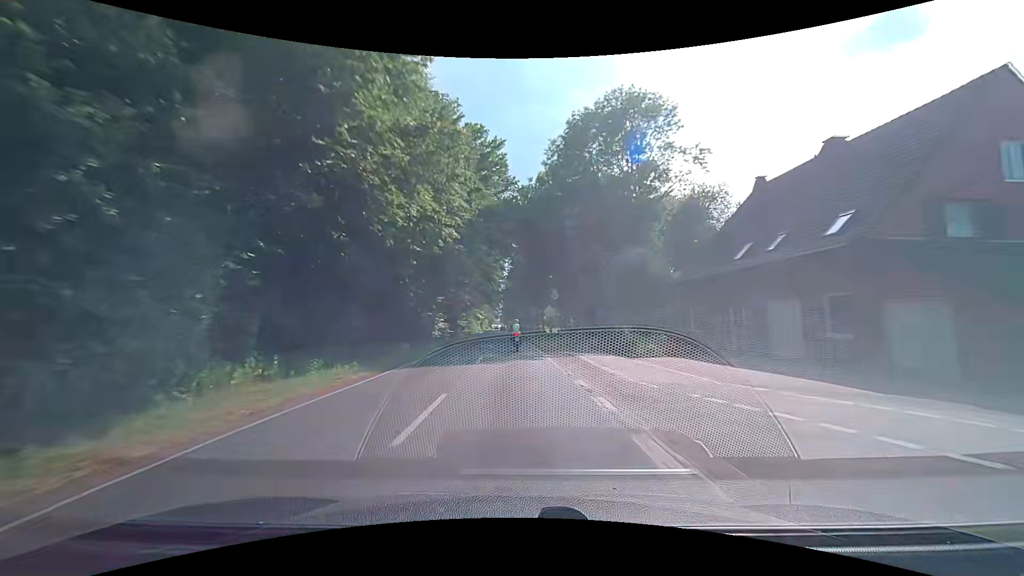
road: secondary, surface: asphalt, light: Day
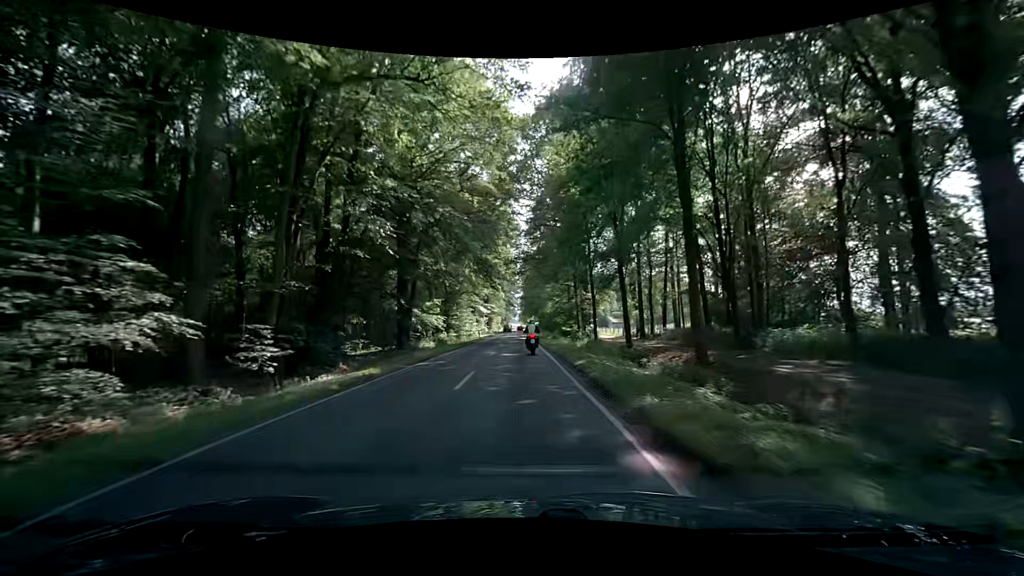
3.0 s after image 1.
(-2.7, +54.4) m; -4°
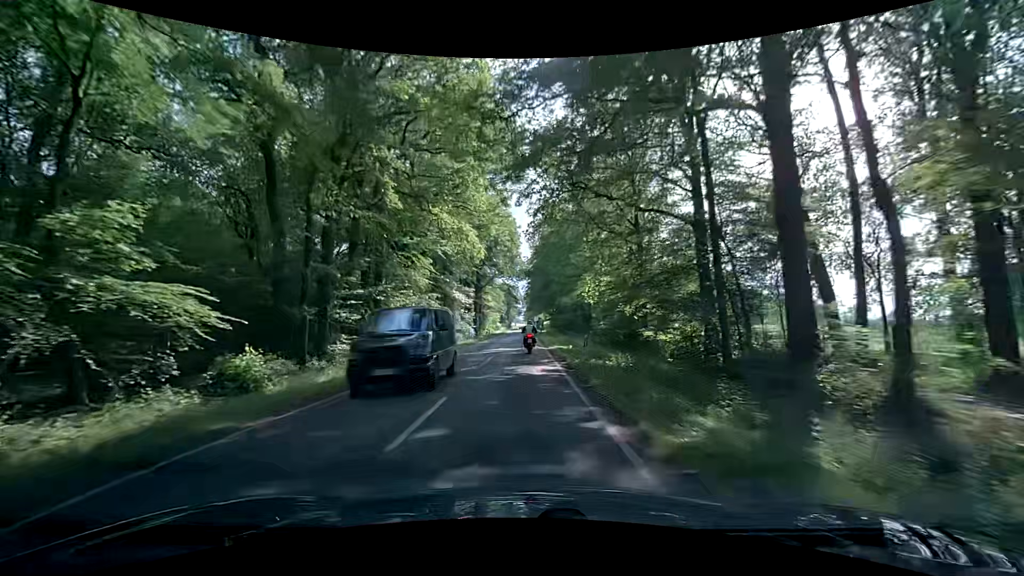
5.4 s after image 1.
(+0.1, +41.1) m; -1°
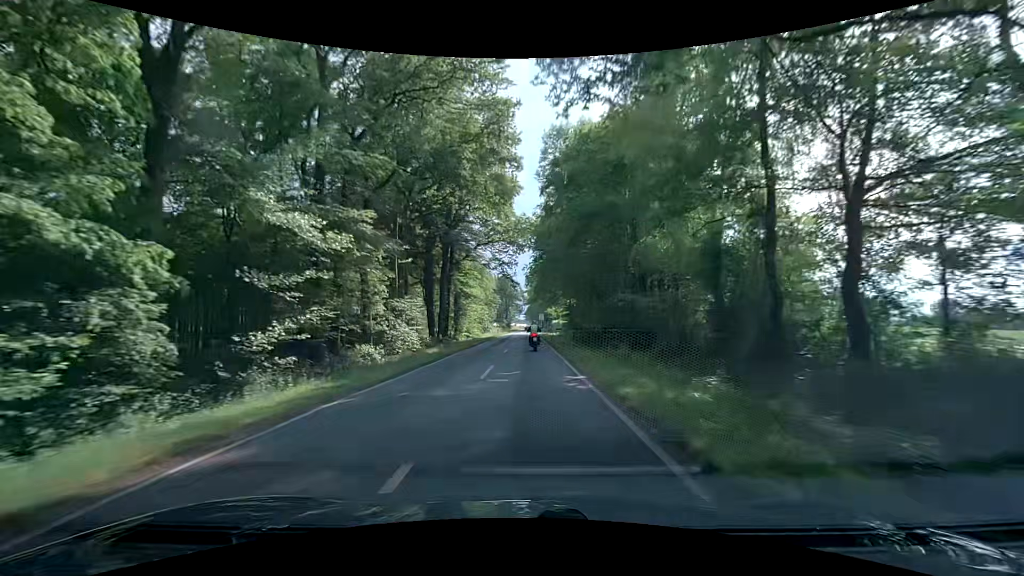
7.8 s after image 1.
(+0.5, +40.4) m; 0°
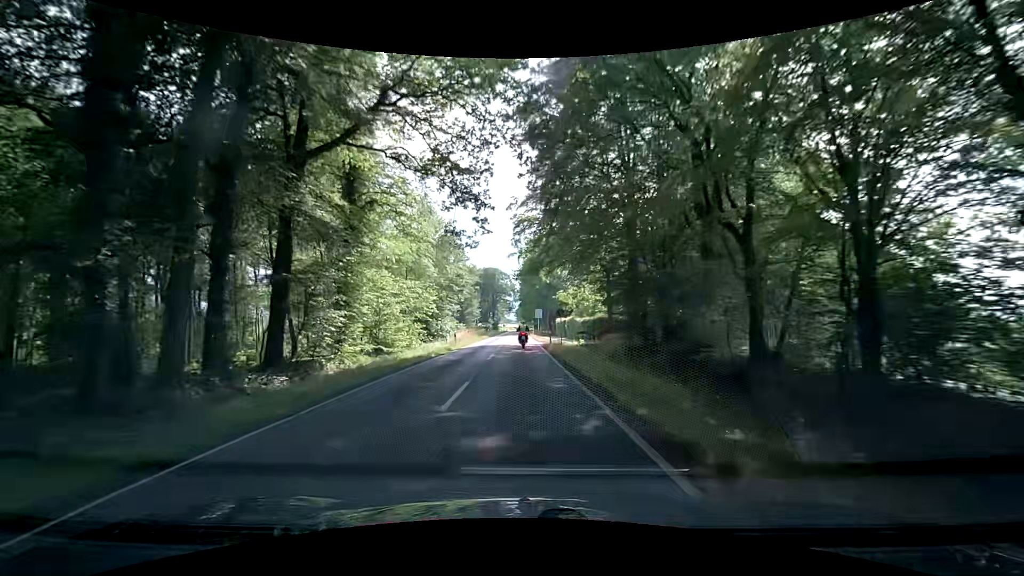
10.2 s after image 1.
(+0.4, +40.7) m; +1°
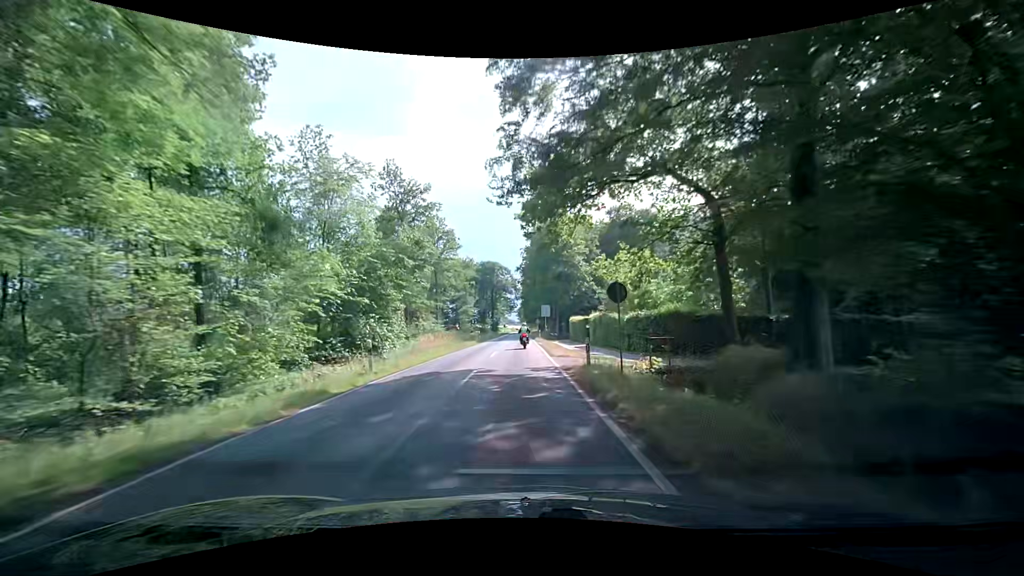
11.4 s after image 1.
(+0.1, +20.6) m; 0°
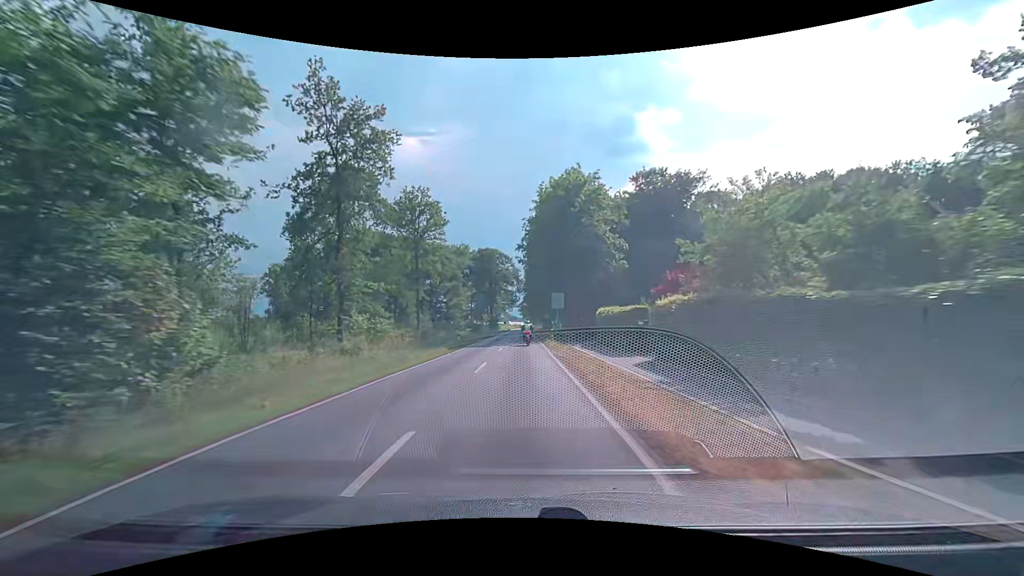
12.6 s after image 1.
(0.0, +20.8) m; 0°
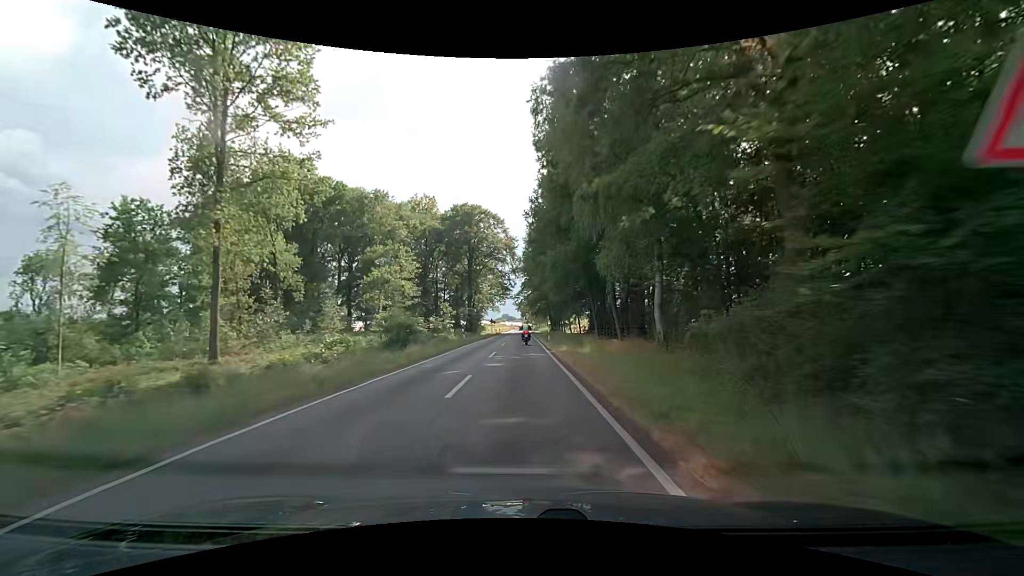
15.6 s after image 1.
(0.0, +52.9) m; 0°
(0, +10) (0, +20) (0, +30) (0, +40) (0, +50) (0, +60) (0, +70) (0, +80) (0, +90) (0, +100) m
